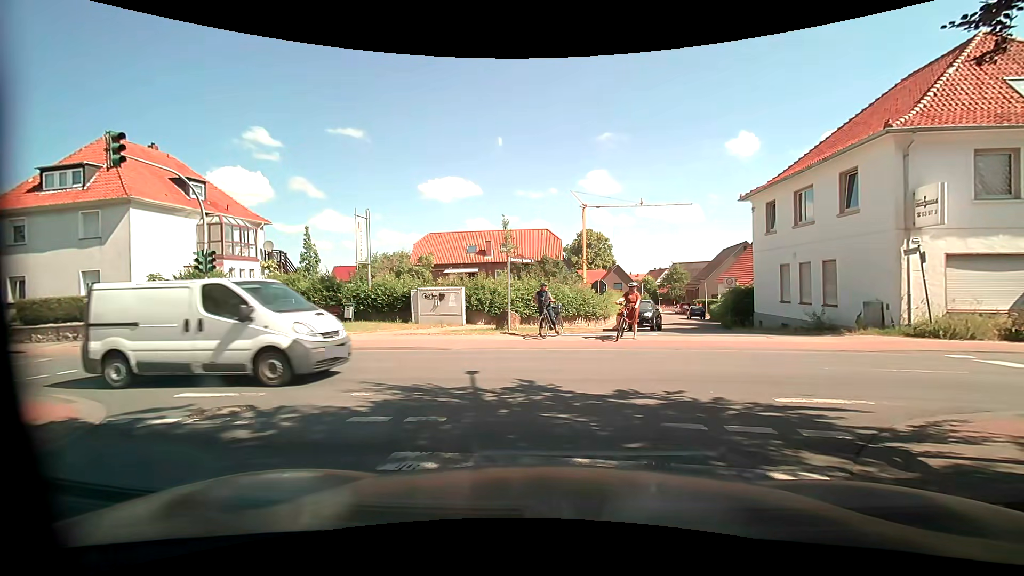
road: residential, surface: asphalt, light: Day
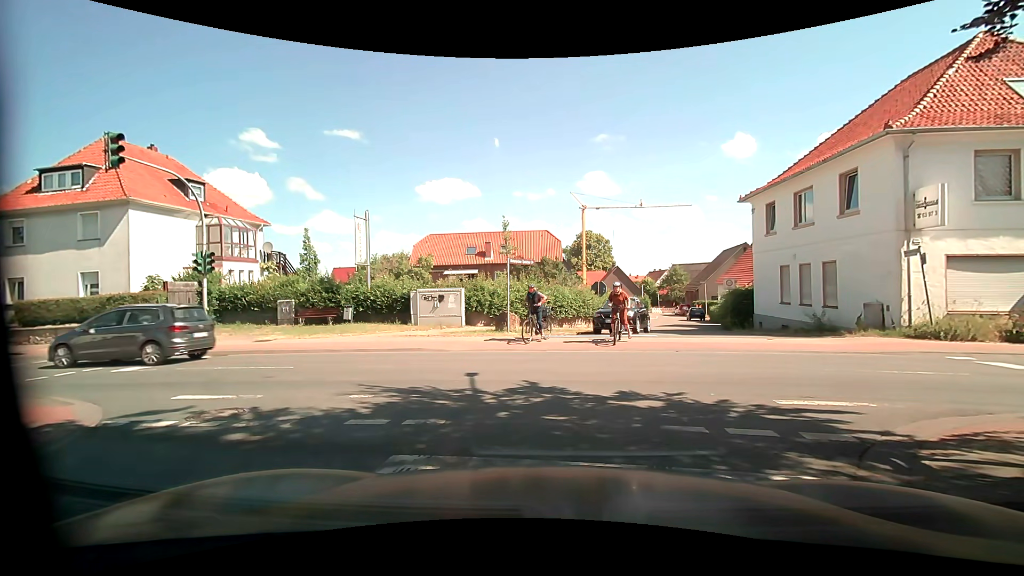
(0.0, 0.0) m; 0°
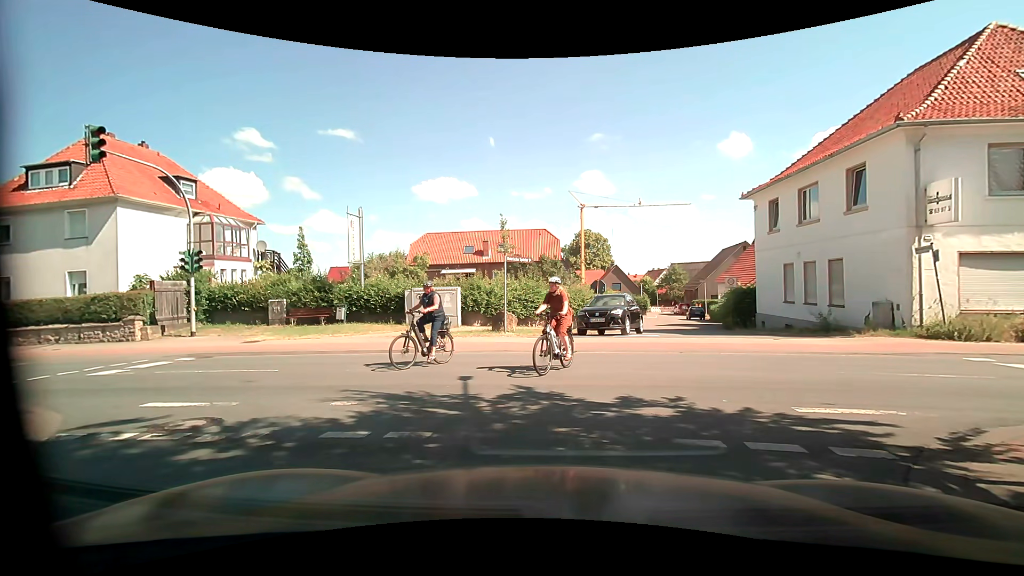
(0.0, +0.6) m; 0°
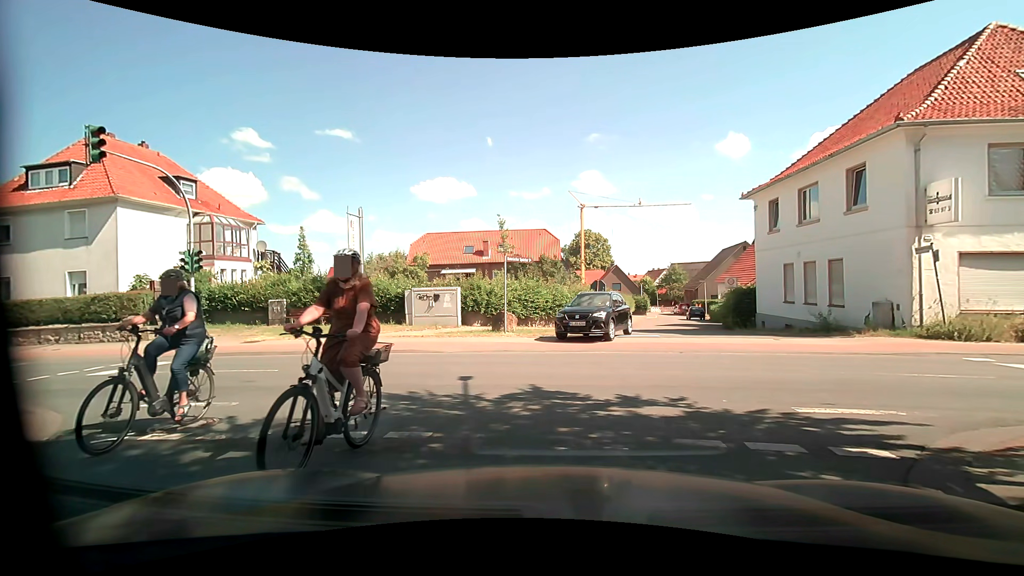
(0.0, 0.0) m; 0°
